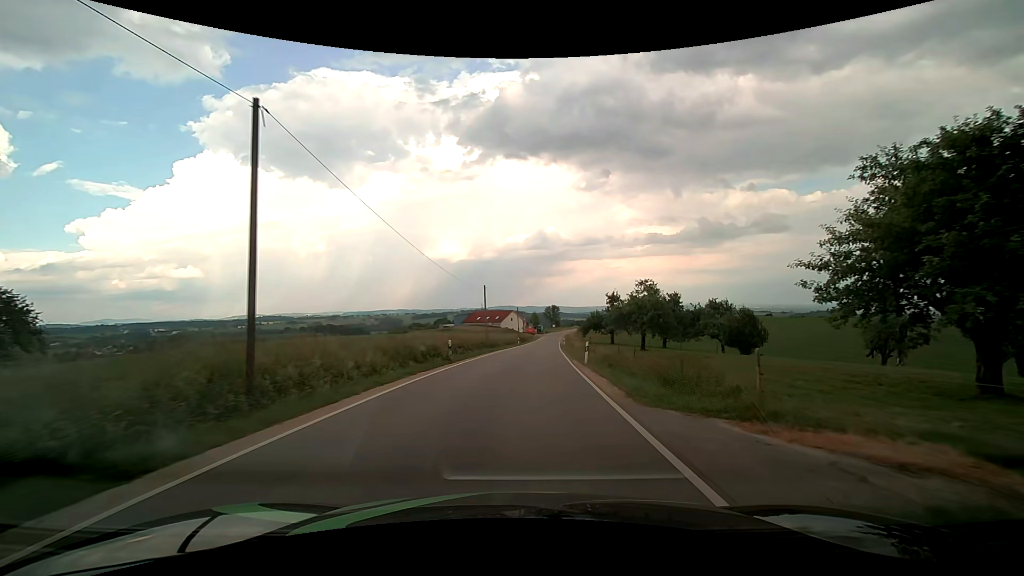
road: tertiary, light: Day
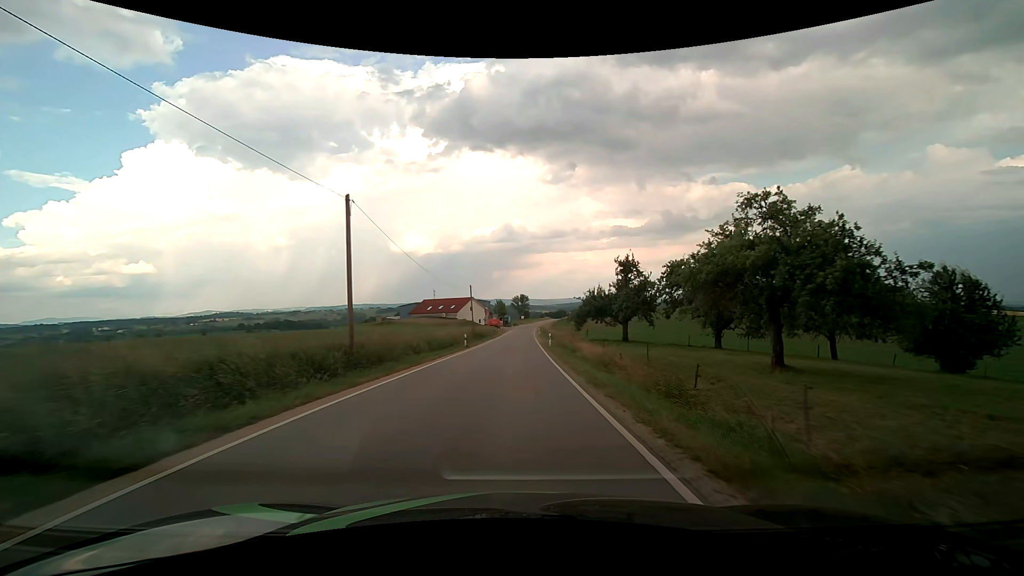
(+1.5, +32.0) m; +4°
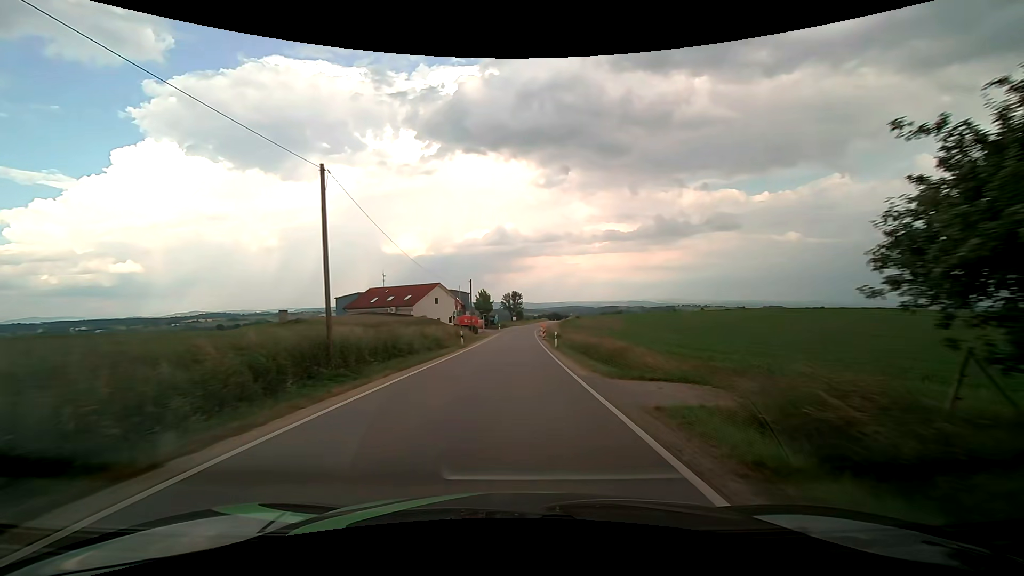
(+0.1, +42.8) m; +1°
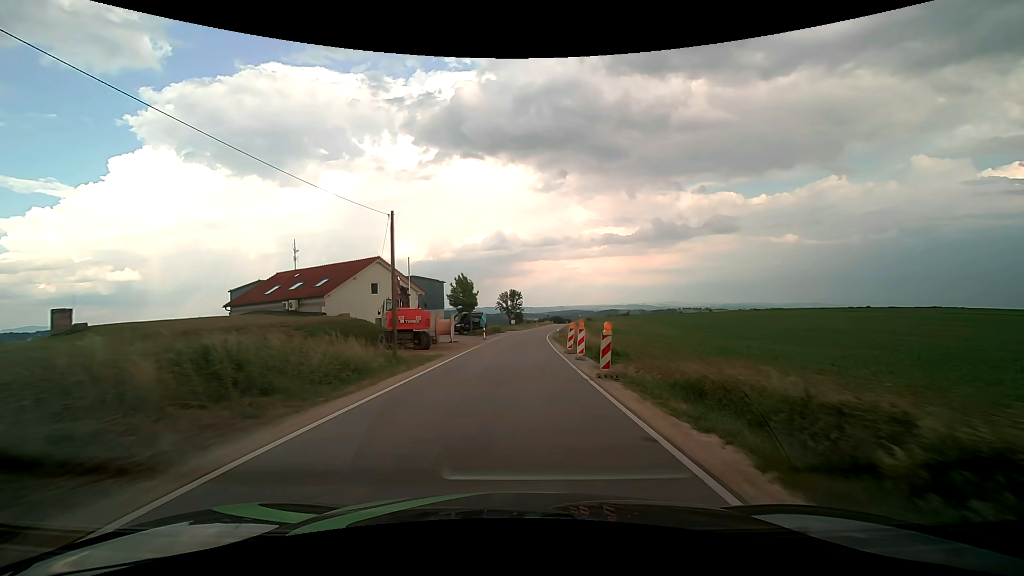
(+0.1, +34.0) m; 0°
(0, +10) (0, +20) (0, +30) (+1, +40) (+1, +50) (+2, +60) (+3, +70) (+4, +80) (+6, +90) (+7, +100) m
